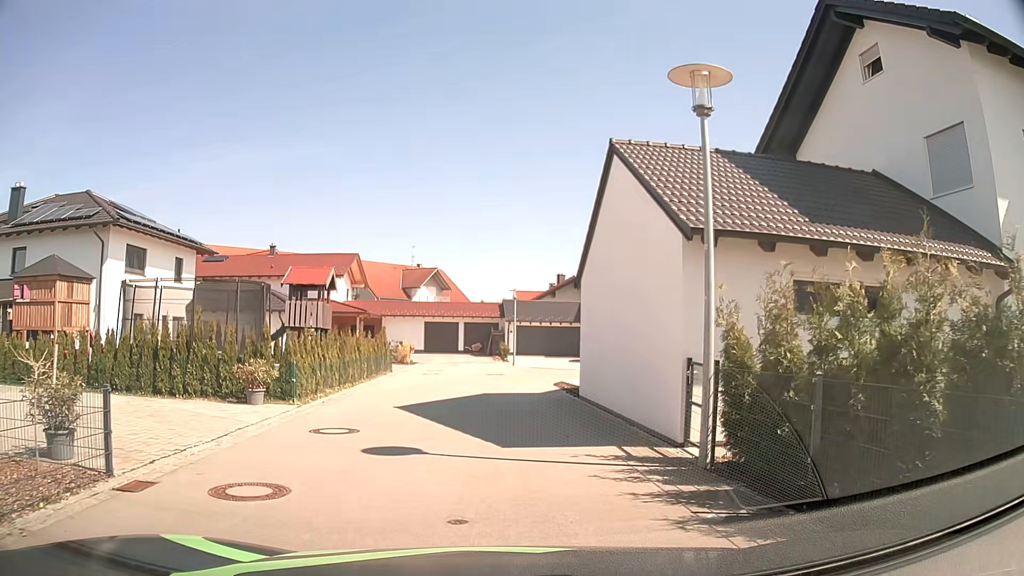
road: residential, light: Day
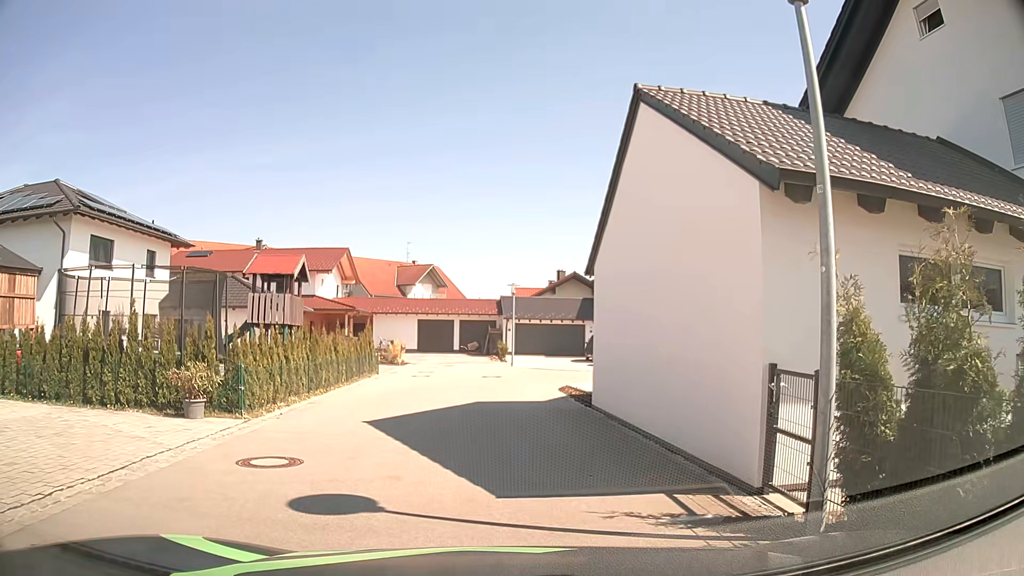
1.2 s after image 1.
(+0.1, +2.7) m; +1°
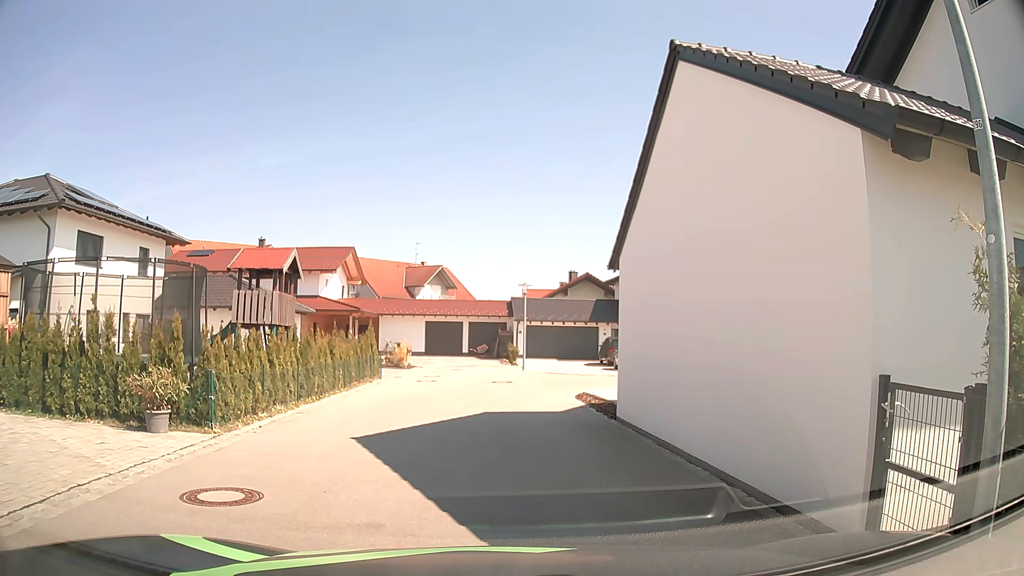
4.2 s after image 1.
(0.0, +1.7) m; +1°
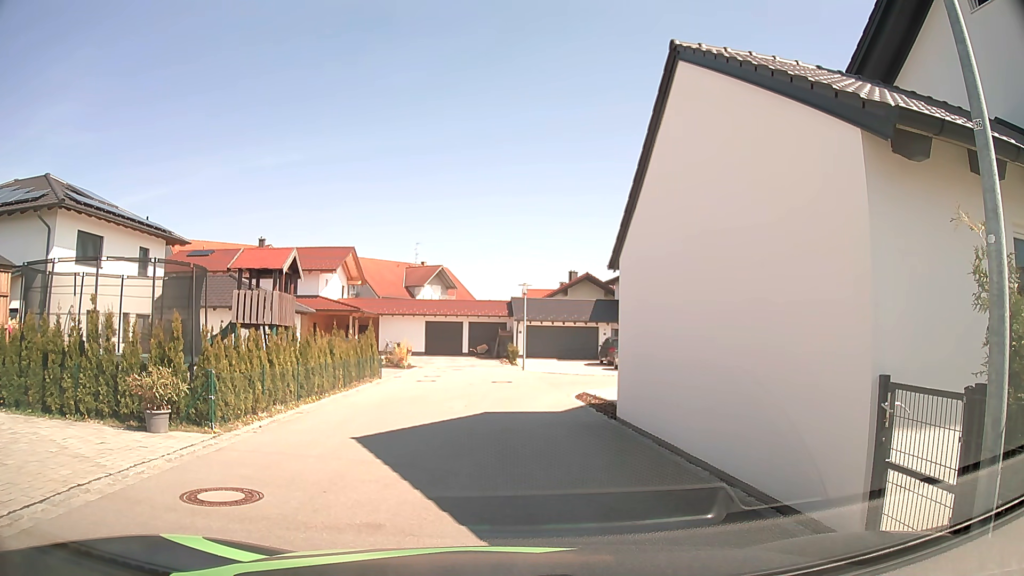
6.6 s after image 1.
(0.0, 0.0) m; 0°
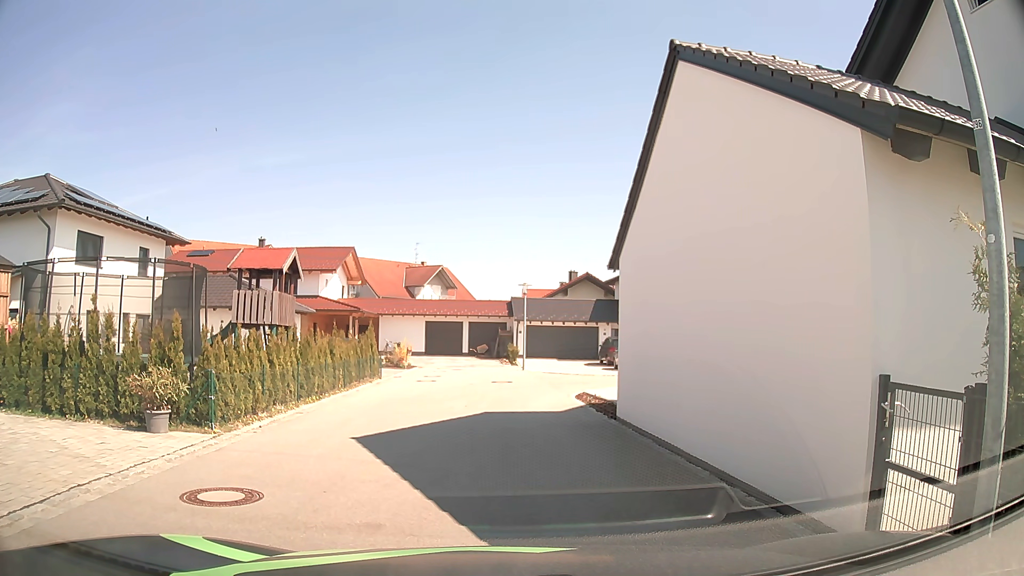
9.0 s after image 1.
(0.0, 0.0) m; 0°
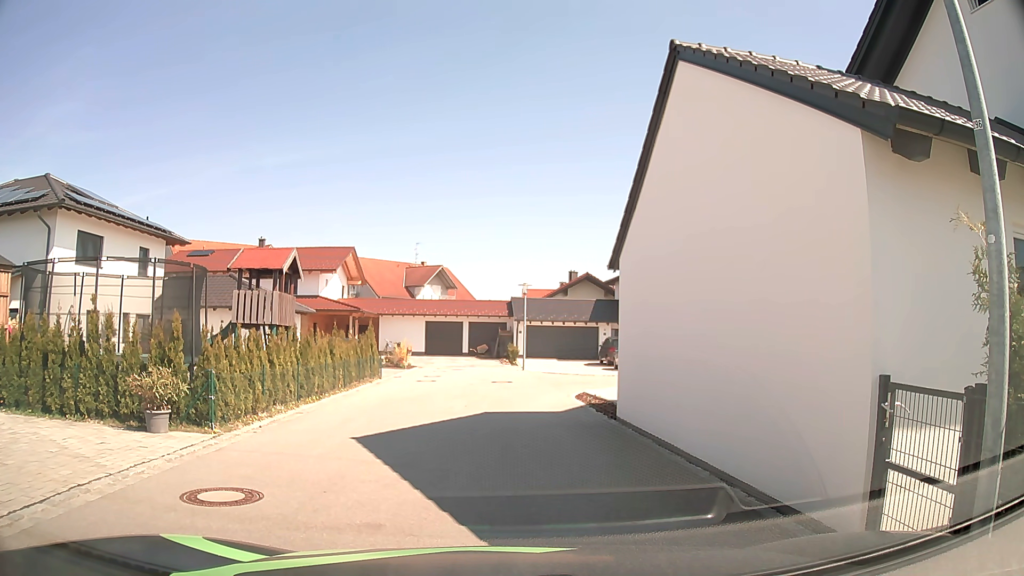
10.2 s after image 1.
(0.0, 0.0) m; 0°
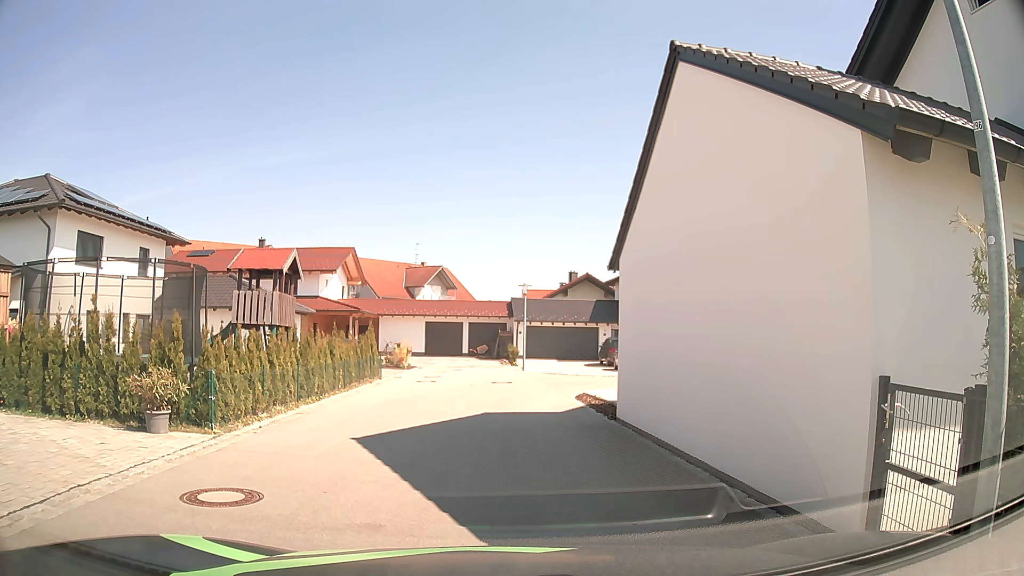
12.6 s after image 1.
(0.0, 0.0) m; 0°
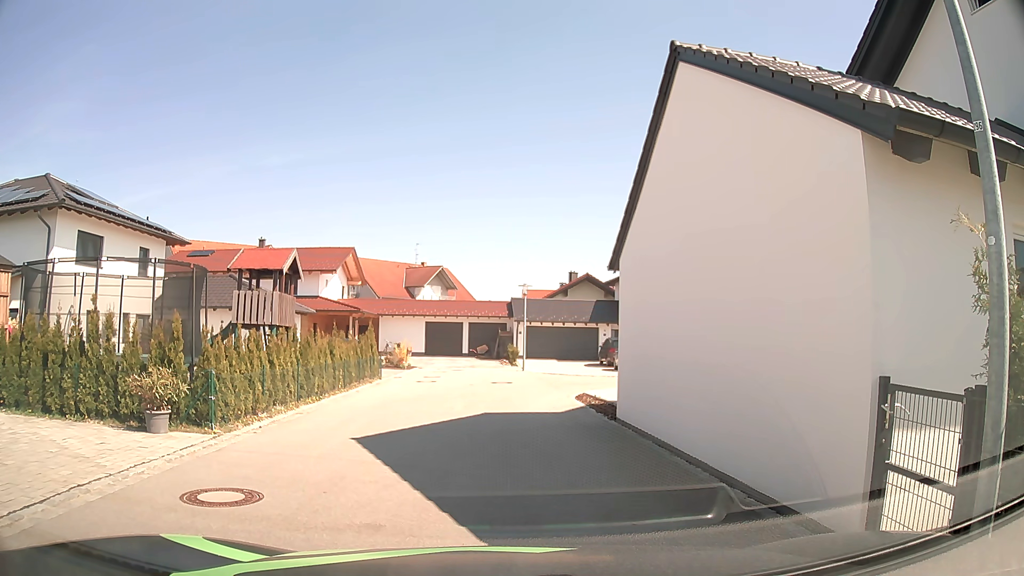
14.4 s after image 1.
(0.0, 0.0) m; 0°
(-1, +10) (-1, +20) (+5, +27) (+15, +27) (+24, +24) (+32, +29) (+27, +36) (+17, +33) (+8, +29) (0, +23) m
